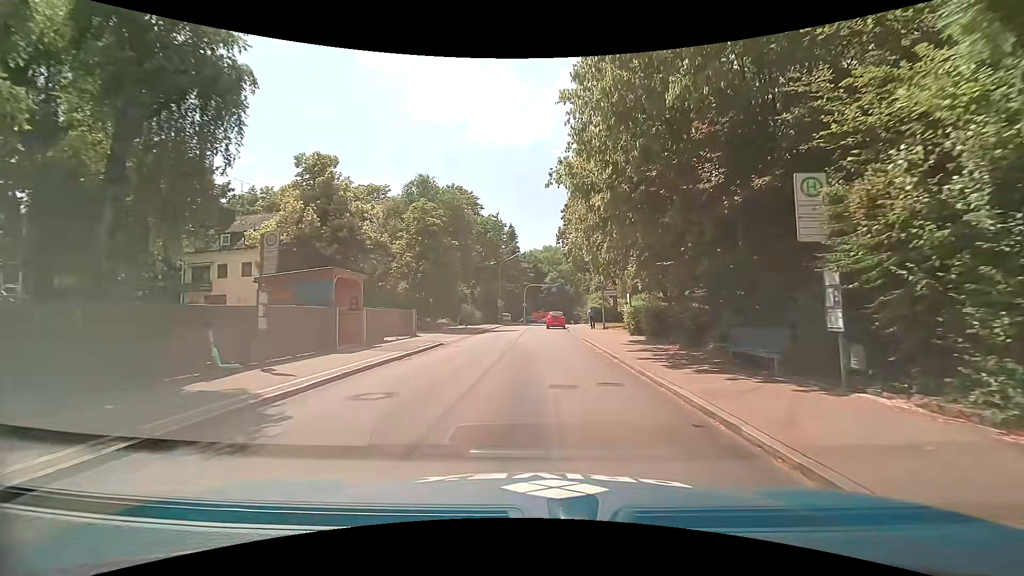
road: tertiary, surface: asphalt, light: Day
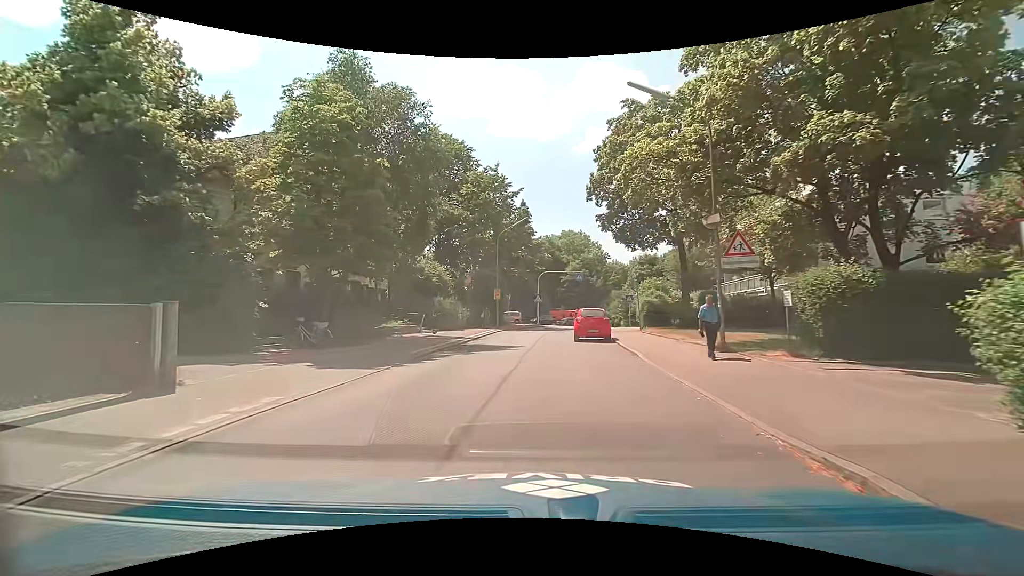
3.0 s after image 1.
(+0.2, +20.8) m; -2°
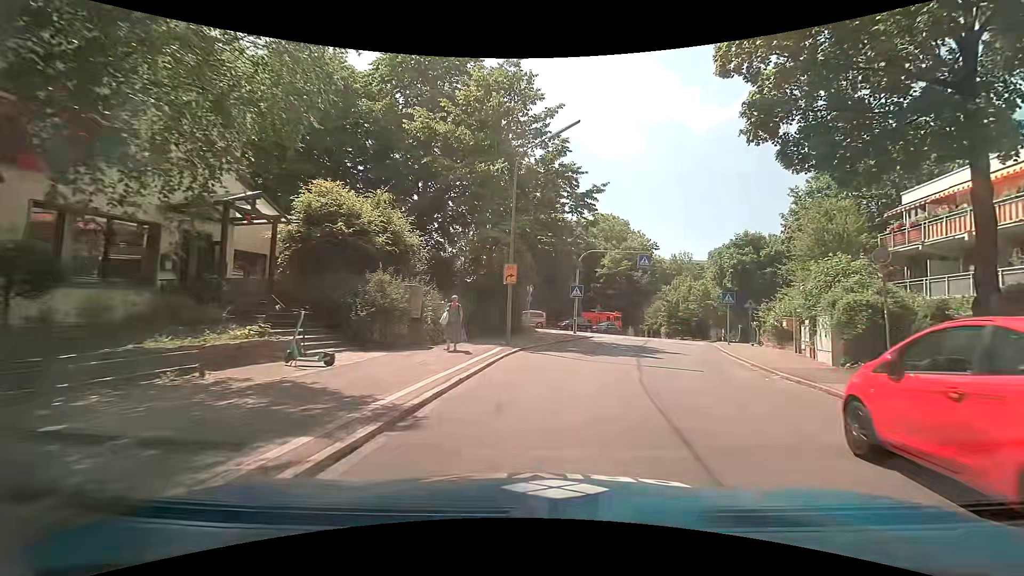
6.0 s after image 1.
(-1.1, +19.2) m; -2°
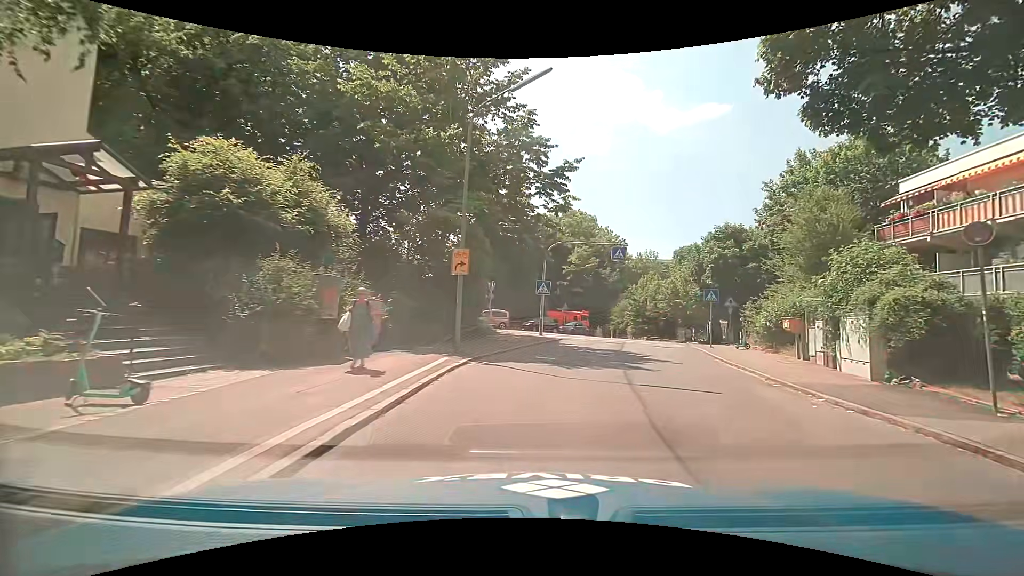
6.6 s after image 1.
(+0.1, +4.0) m; +3°
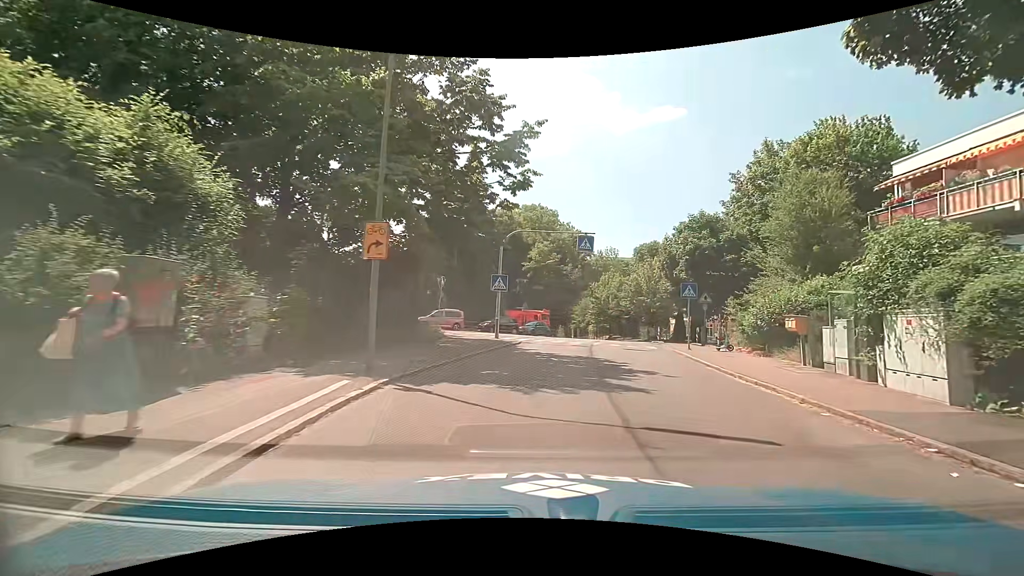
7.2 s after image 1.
(+0.2, +4.0) m; +4°
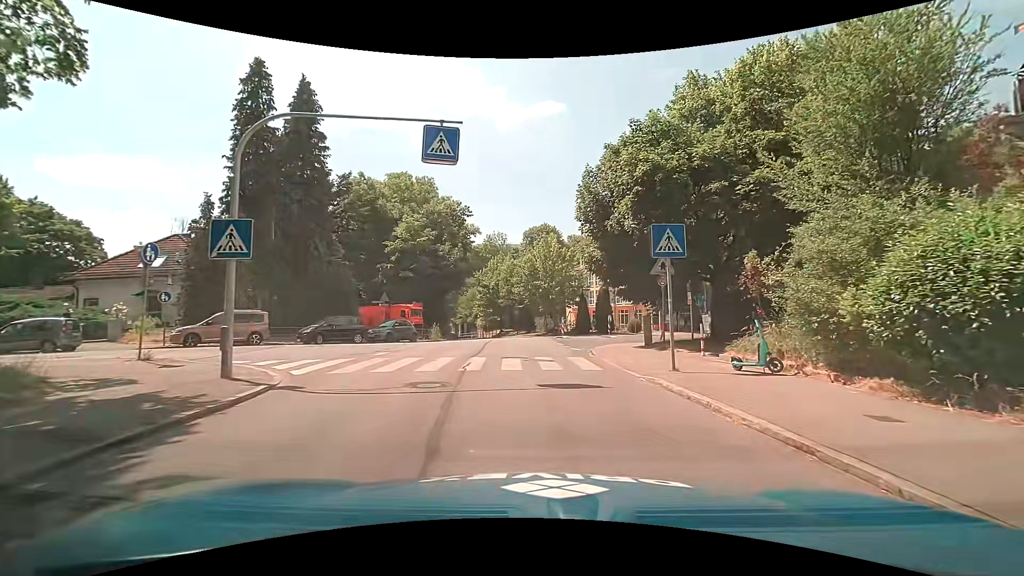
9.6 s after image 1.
(+2.1, +14.3) m; +13°
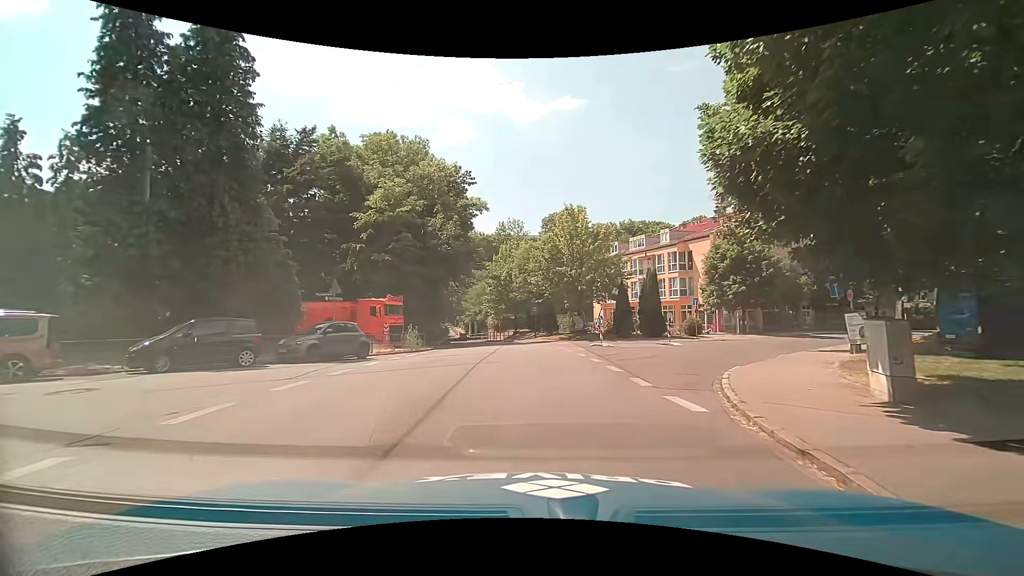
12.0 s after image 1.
(-0.1, +13.4) m; -3°
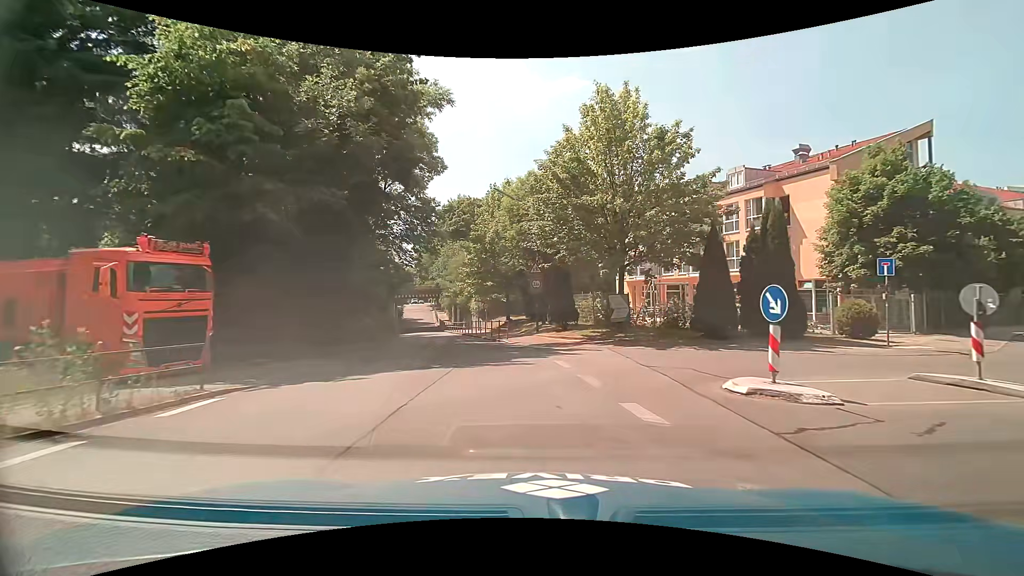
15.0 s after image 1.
(+0.4, +20.3) m; +1°
(0, +10) (-2, +20) (-4, +30) (-7, +39) (-9, +49) (-12, +59) (-13, +68) (-15, +78) (-16, +88) (-19, +98) m
